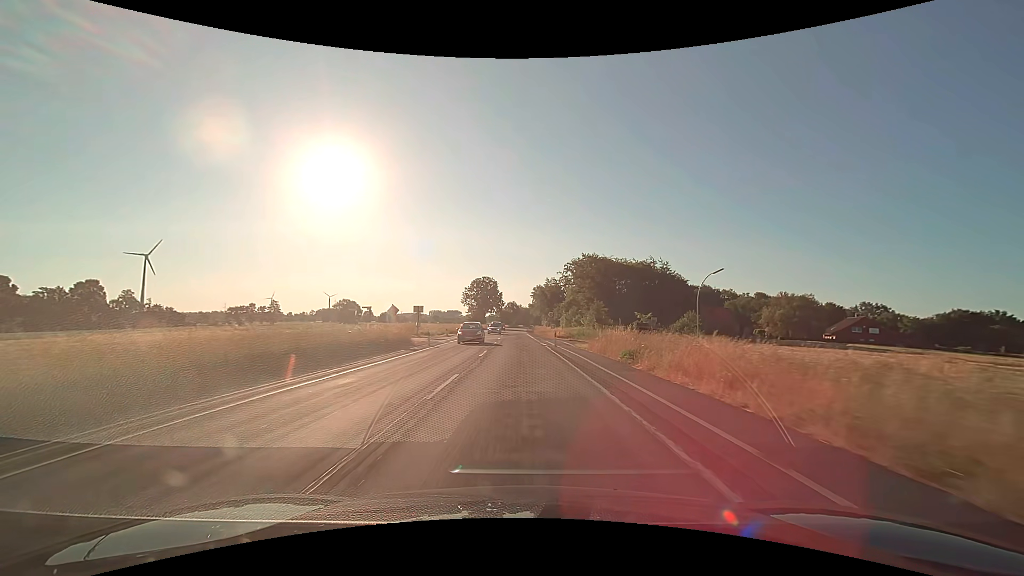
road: secondary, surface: asphalt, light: Day
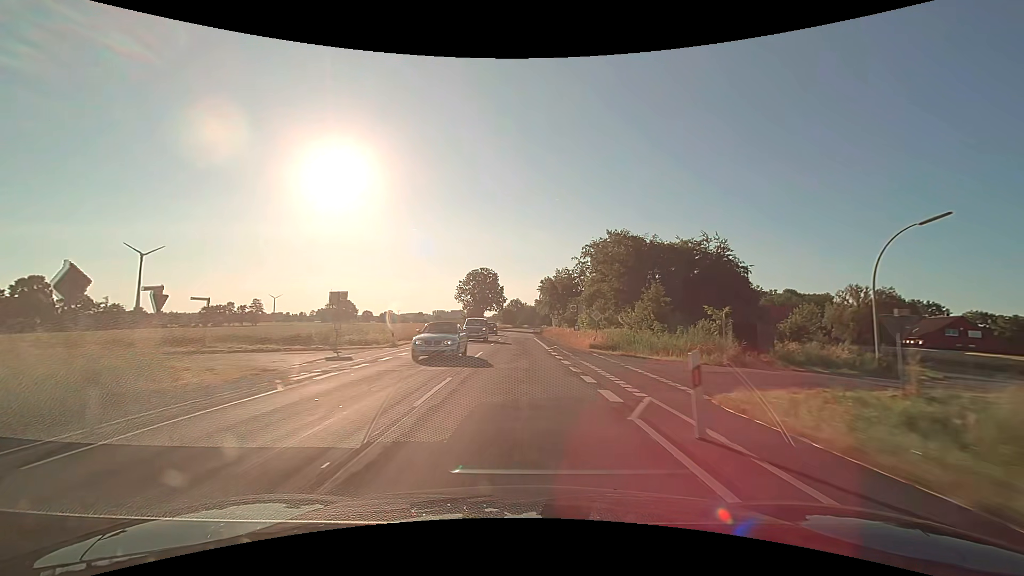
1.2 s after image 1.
(-0.1, +24.8) m; -1°
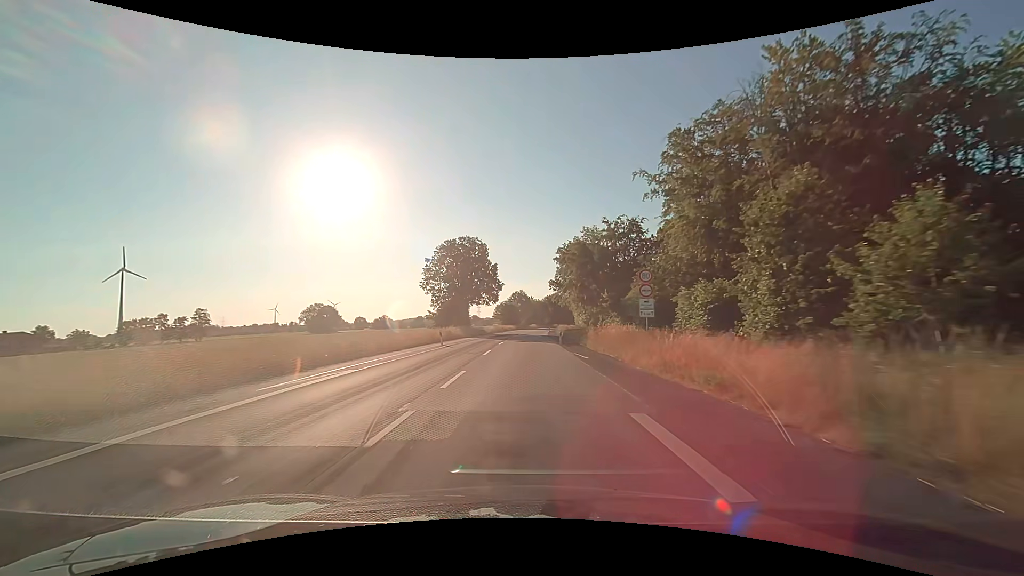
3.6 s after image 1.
(-0.4, +49.7) m; -1°
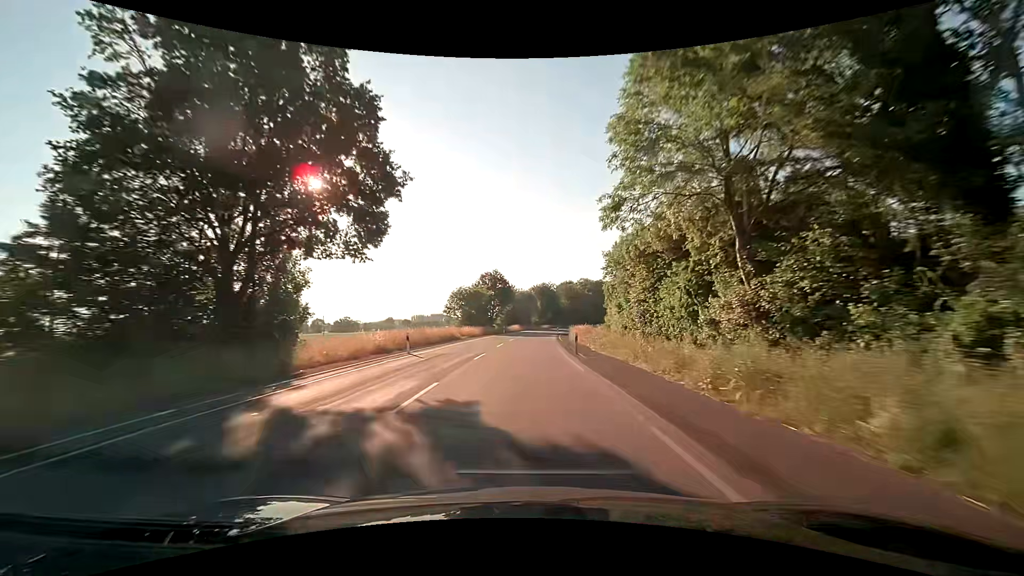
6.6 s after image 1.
(+0.8, +62.1) m; +2°
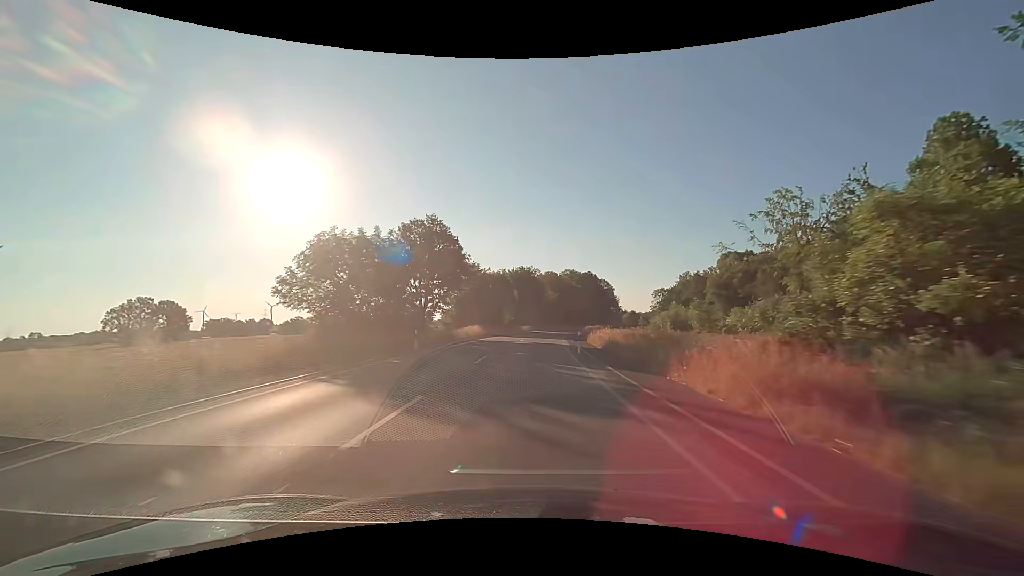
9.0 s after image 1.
(+1.1, +49.7) m; +3°
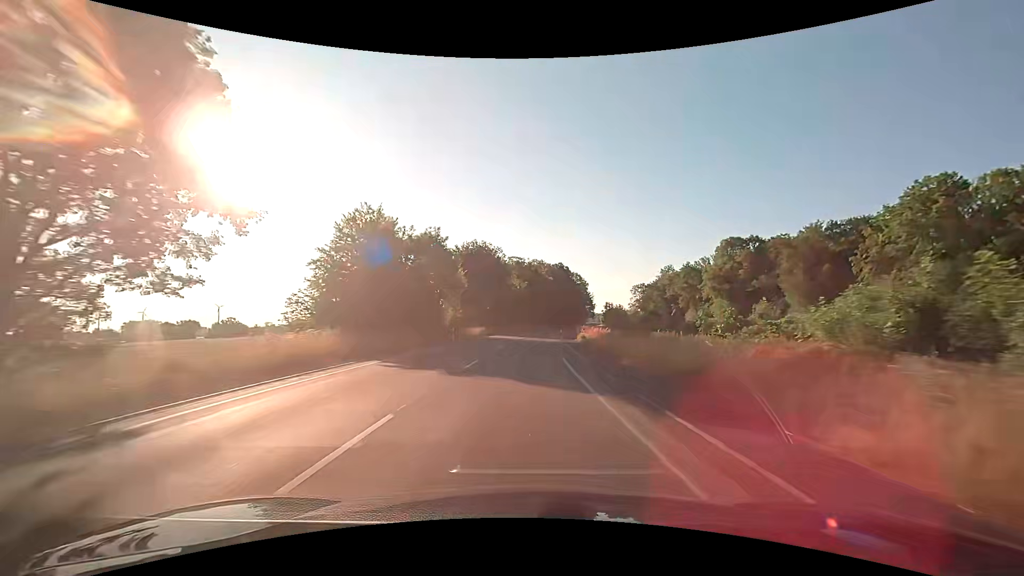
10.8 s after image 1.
(+1.2, +37.4) m; +4°
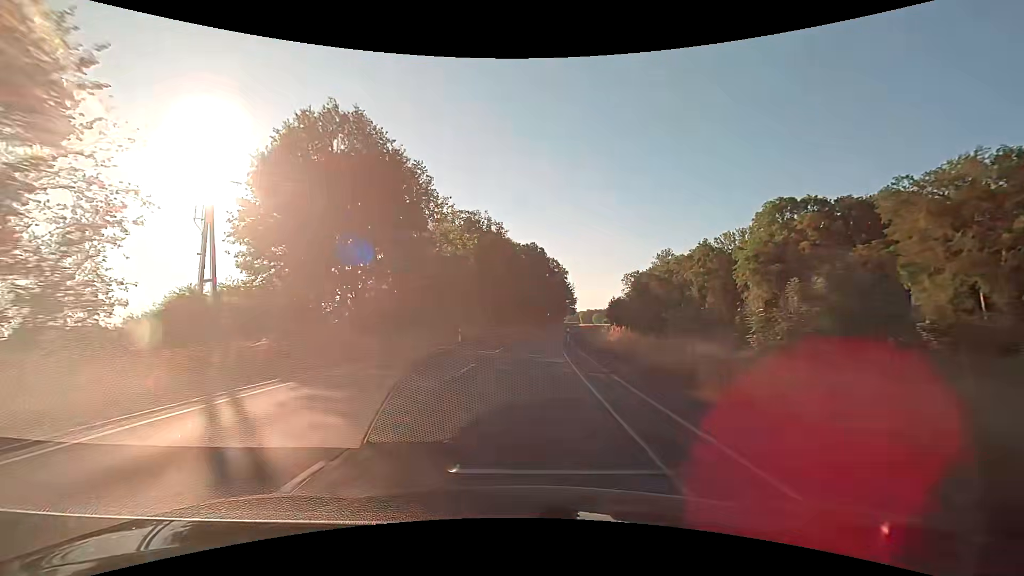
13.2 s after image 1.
(+1.7, +49.8) m; +4°
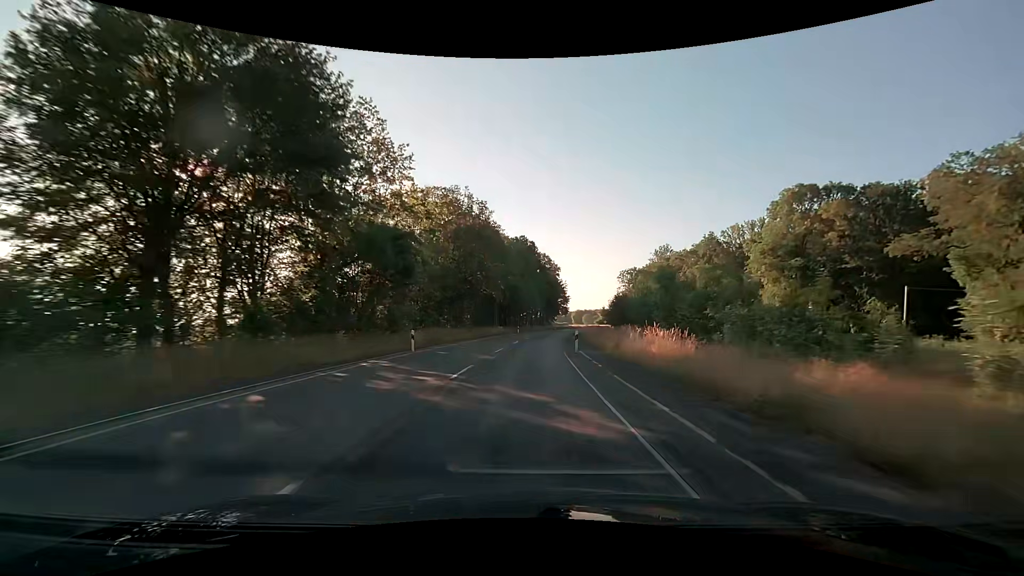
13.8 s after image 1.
(+0.2, +12.5) m; +1°
(0, +10) (0, +20) (+1, +30) (+1, +40) (+2, +50) (+3, +60) (+4, +70) (+6, +80) (+7, +90) (+9, +99) m
